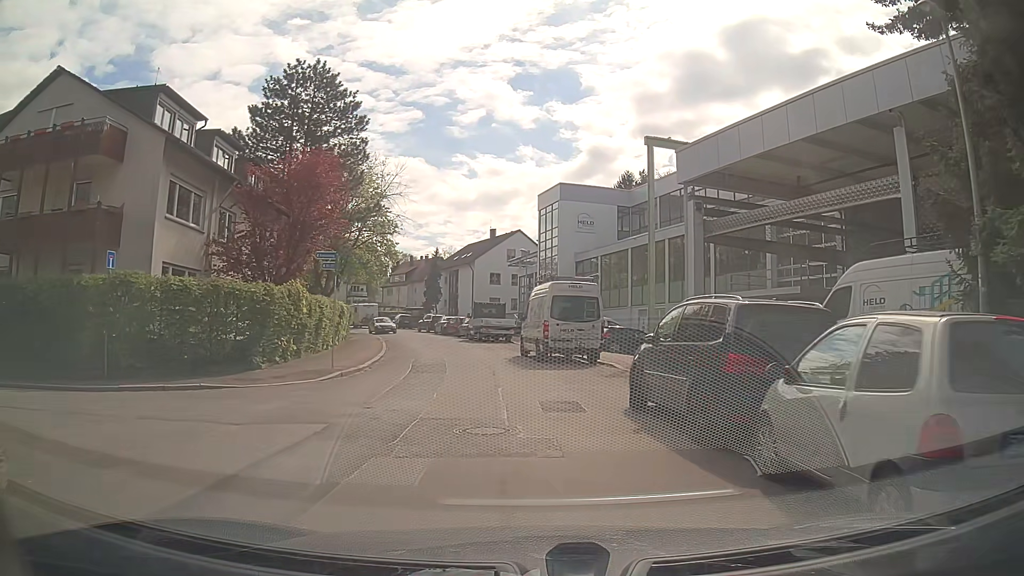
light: Day
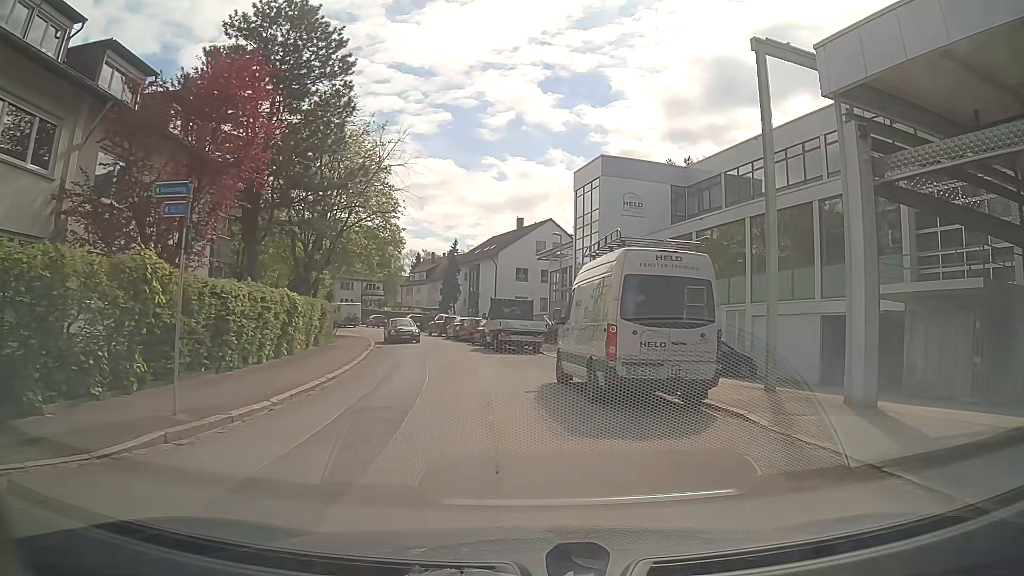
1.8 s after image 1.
(-0.4, +10.6) m; -3°
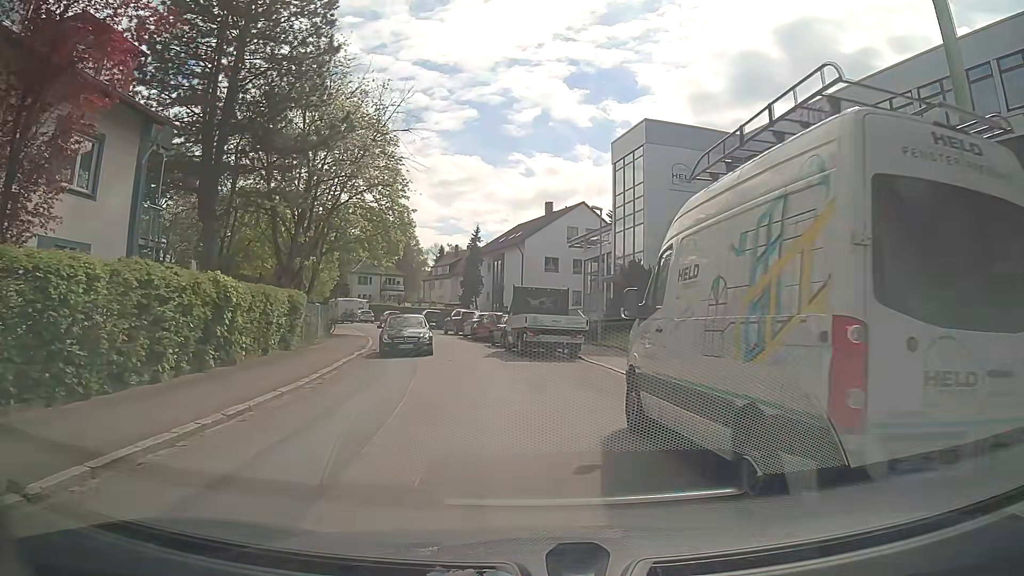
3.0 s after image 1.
(-0.2, +7.3) m; -4°
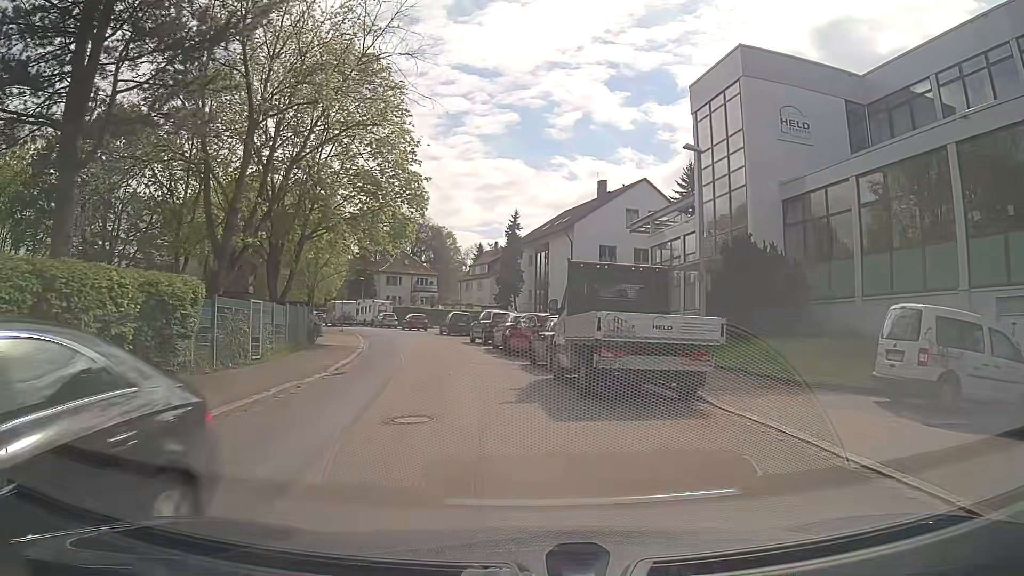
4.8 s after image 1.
(-0.1, +11.3) m; -2°
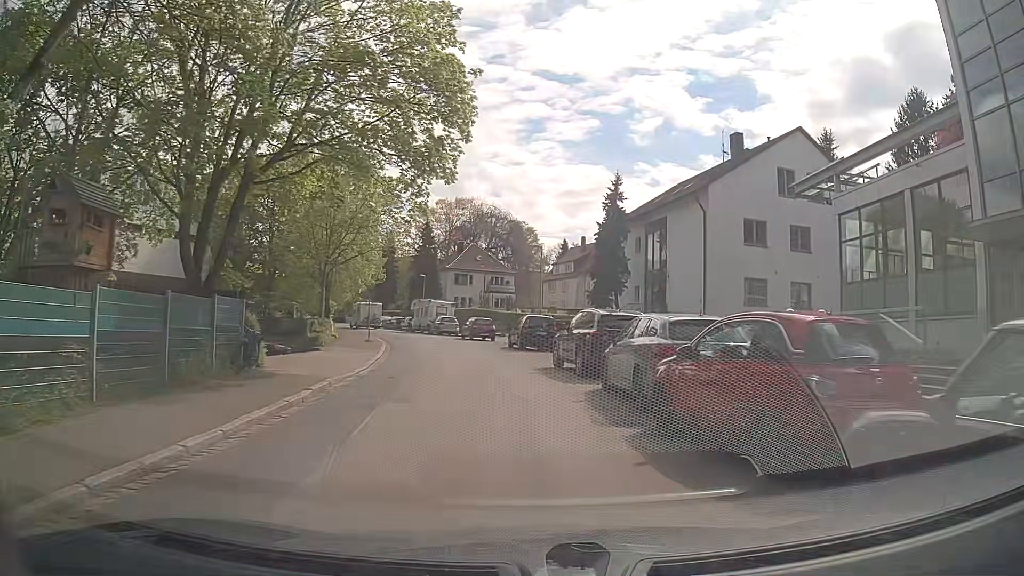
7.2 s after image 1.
(-1.3, +15.4) m; -9°
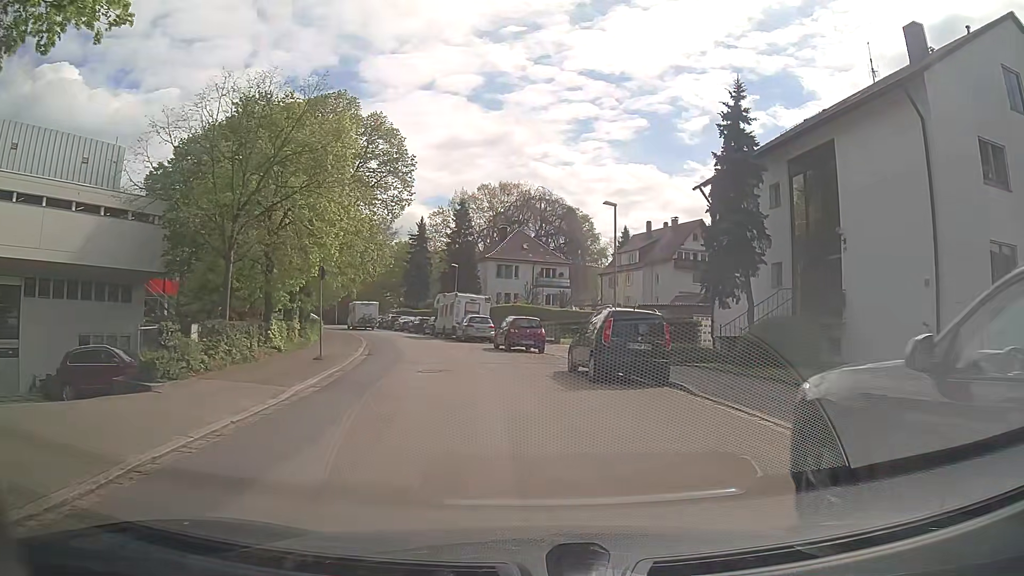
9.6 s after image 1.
(0.0, +15.5) m; -3°
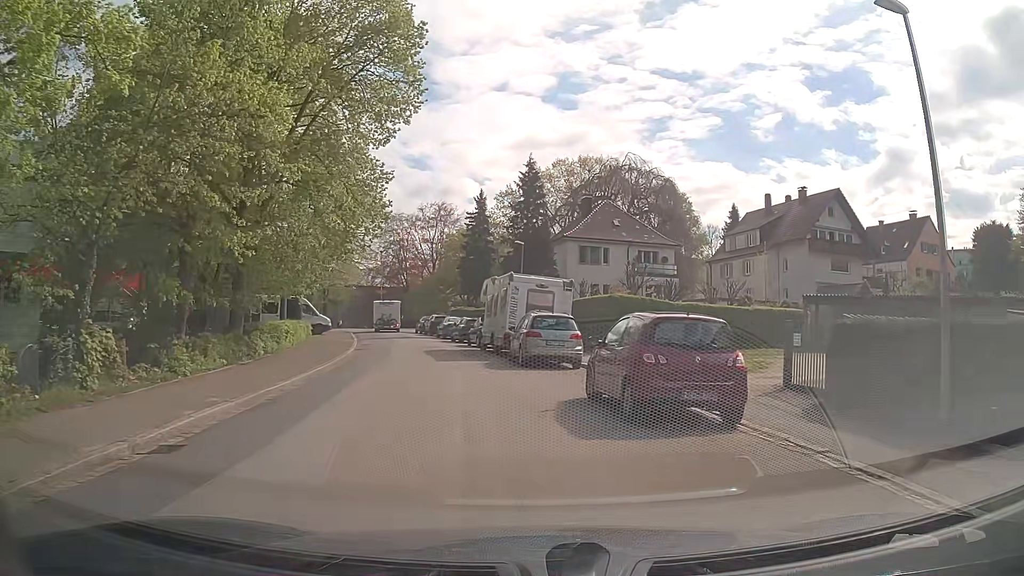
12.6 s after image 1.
(-0.8, +18.9) m; -5°
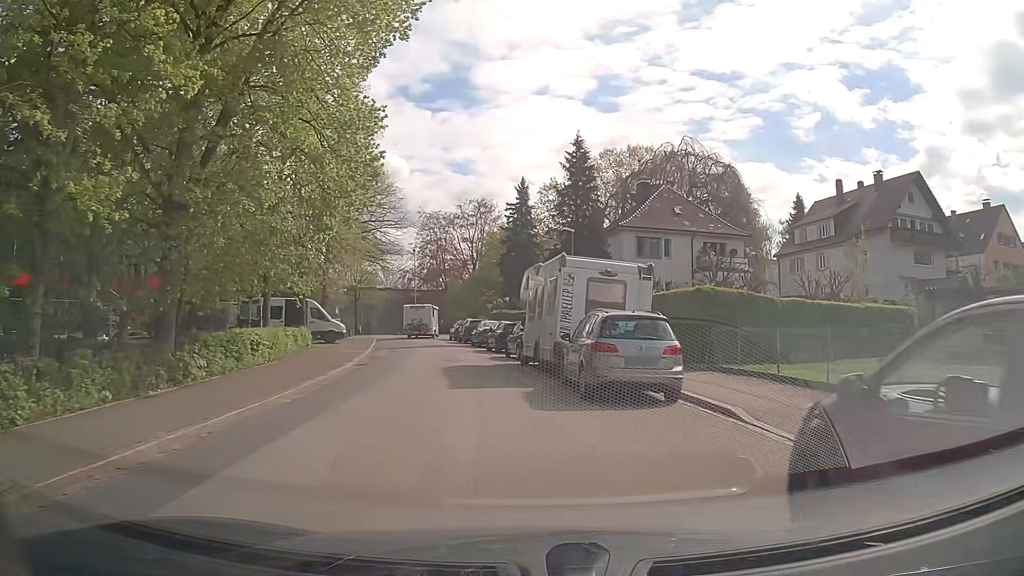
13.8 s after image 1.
(-0.4, +7.5) m; -5°
